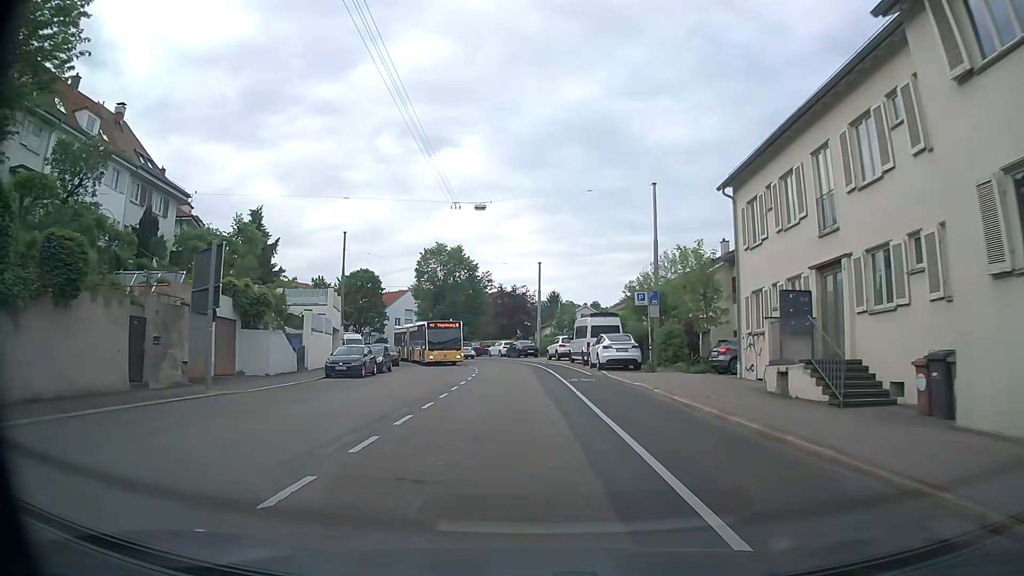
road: secondary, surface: asphalt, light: Day
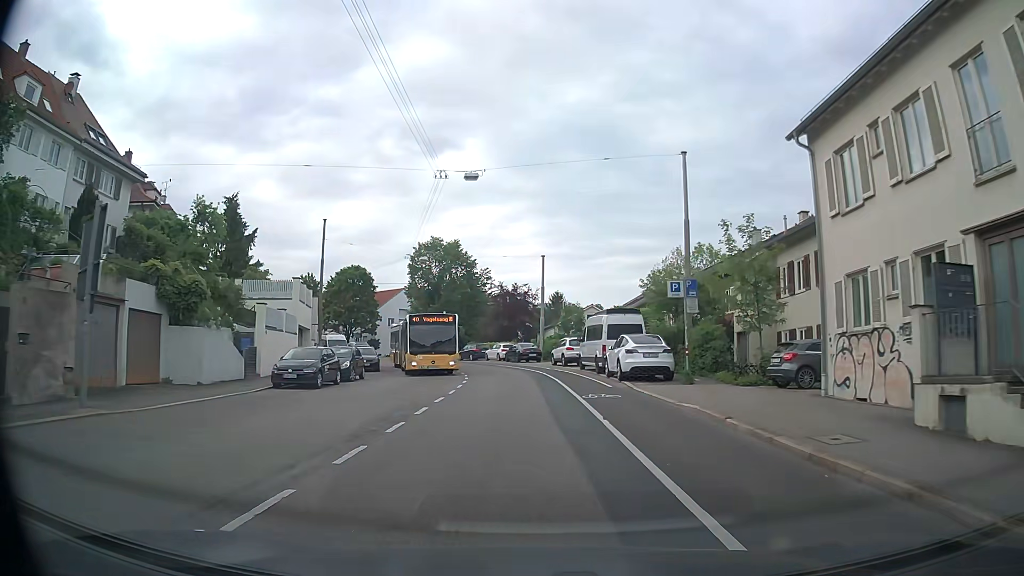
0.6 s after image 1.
(0.0, +6.6) m; 0°
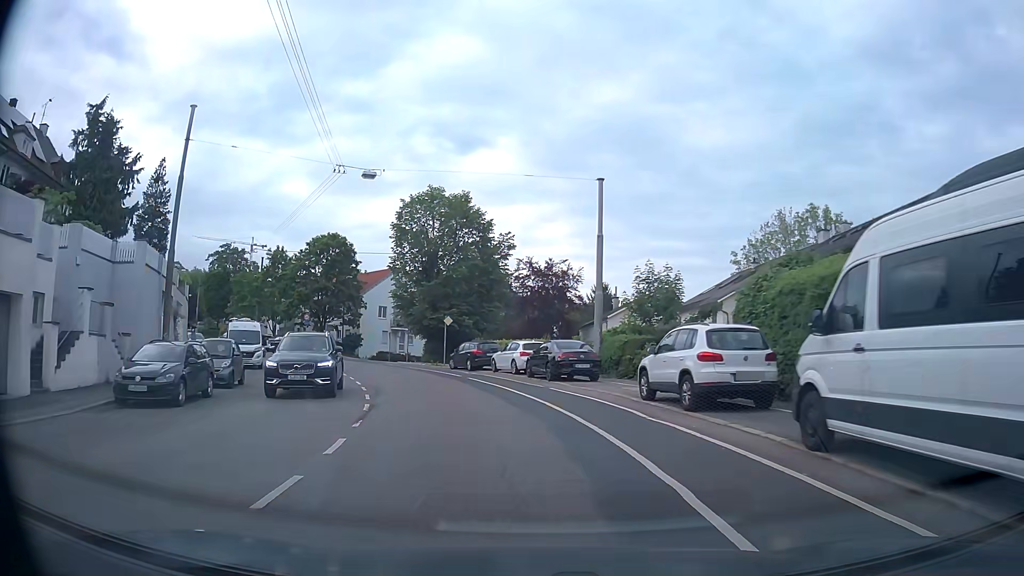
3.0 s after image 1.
(-0.3, +26.0) m; -2°
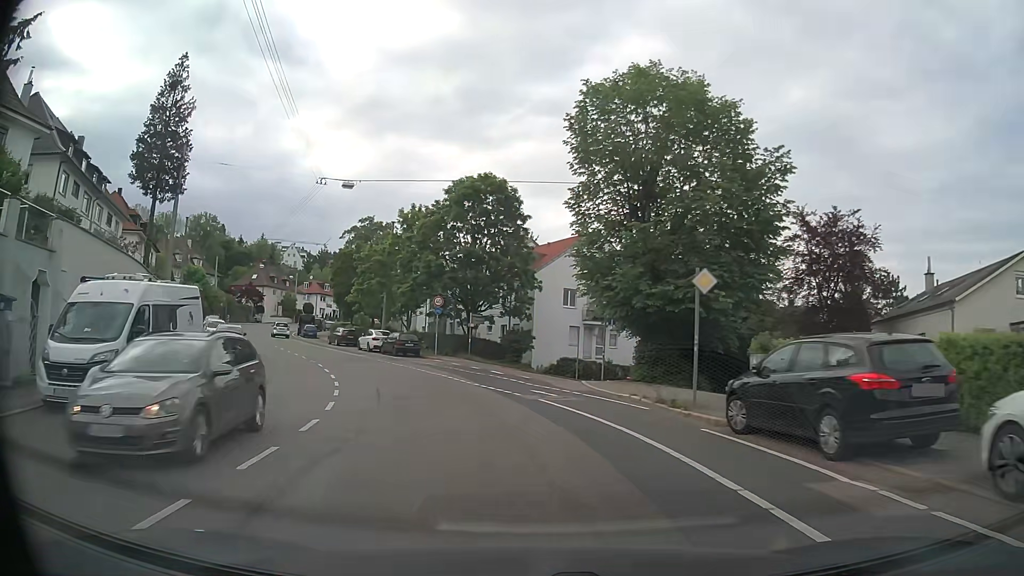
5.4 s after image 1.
(-3.8, +25.7) m; -18°
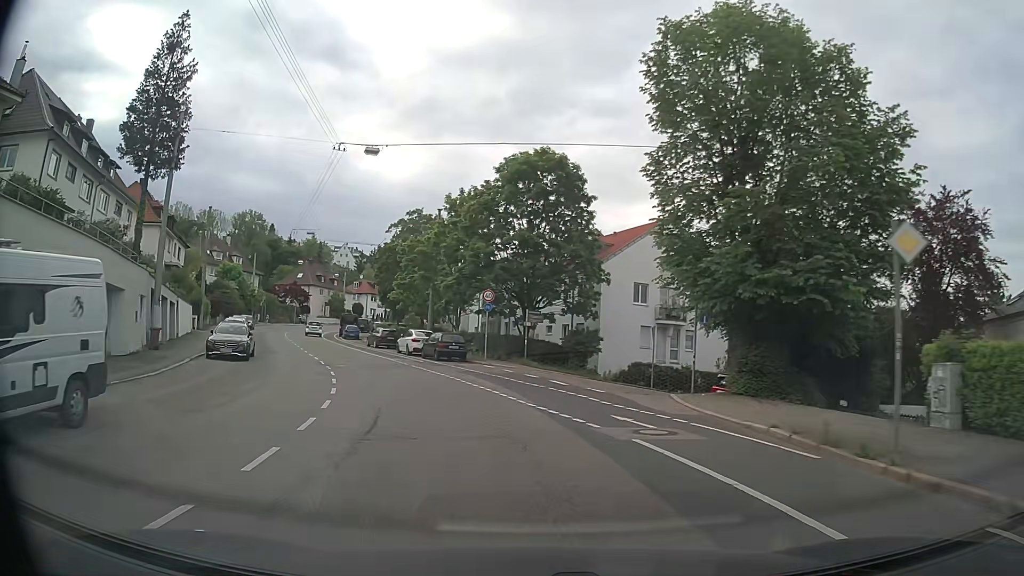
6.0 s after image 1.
(-0.3, +6.3) m; -5°
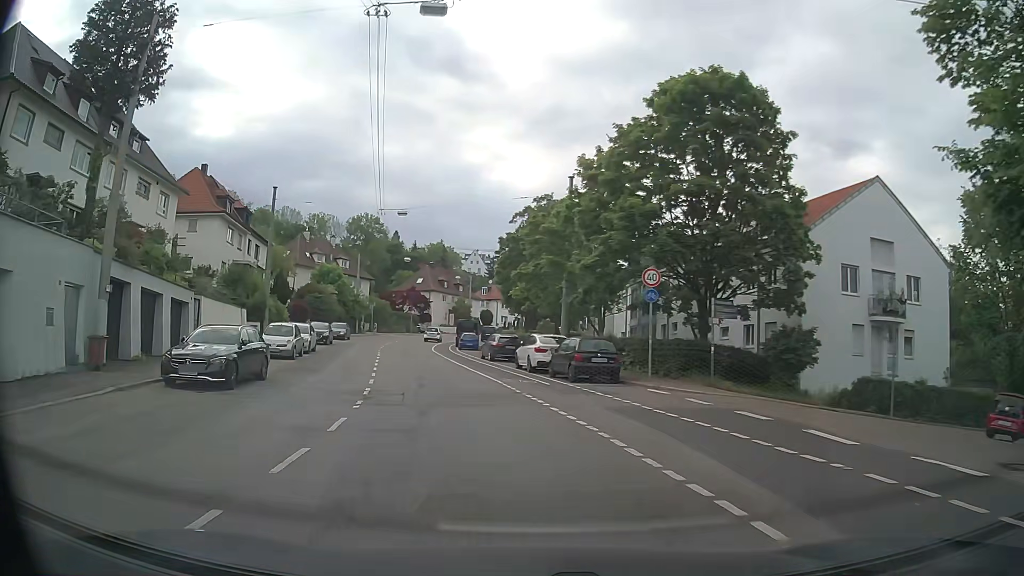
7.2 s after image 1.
(-1.2, +12.5) m; -11°
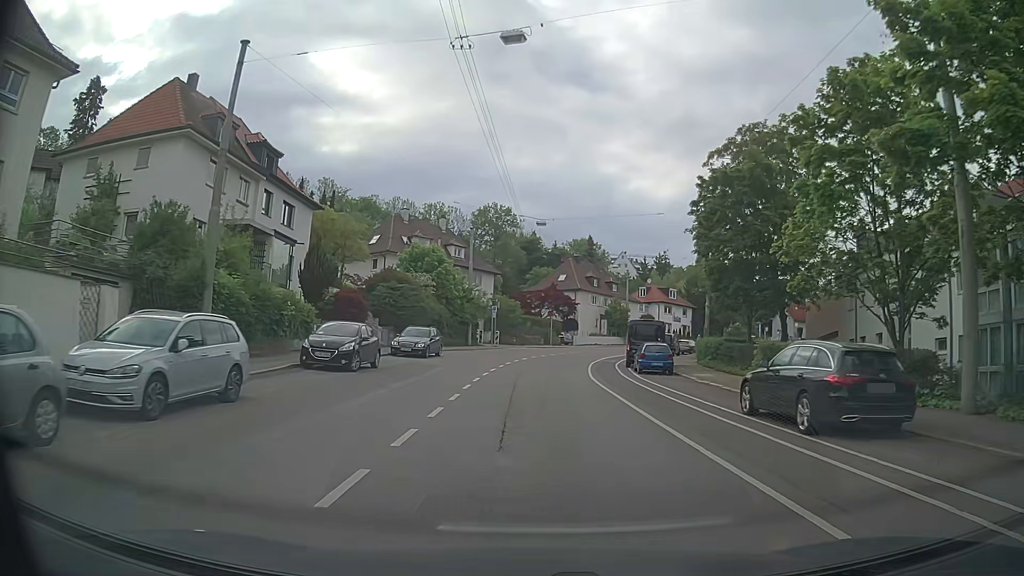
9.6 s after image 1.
(-4.1, +25.2) m; -13°
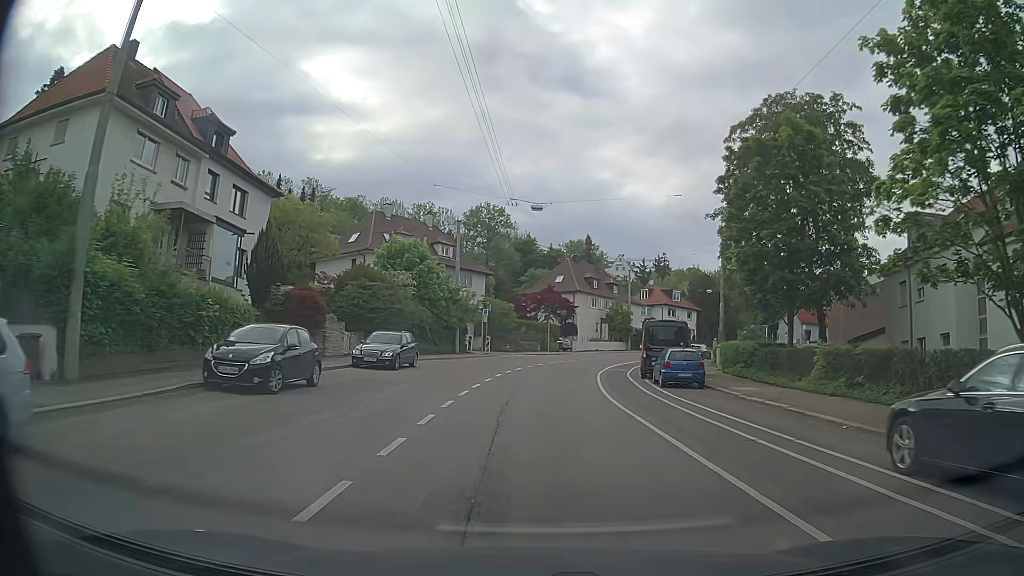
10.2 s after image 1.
(0.0, +6.2) m; 0°
(0, +10) (0, +20) (+1, +30) (+3, +40) (+6, +49) (+9, +59) (+14, +67) (+20, +76) (+26, +84) (+33, +91) m
